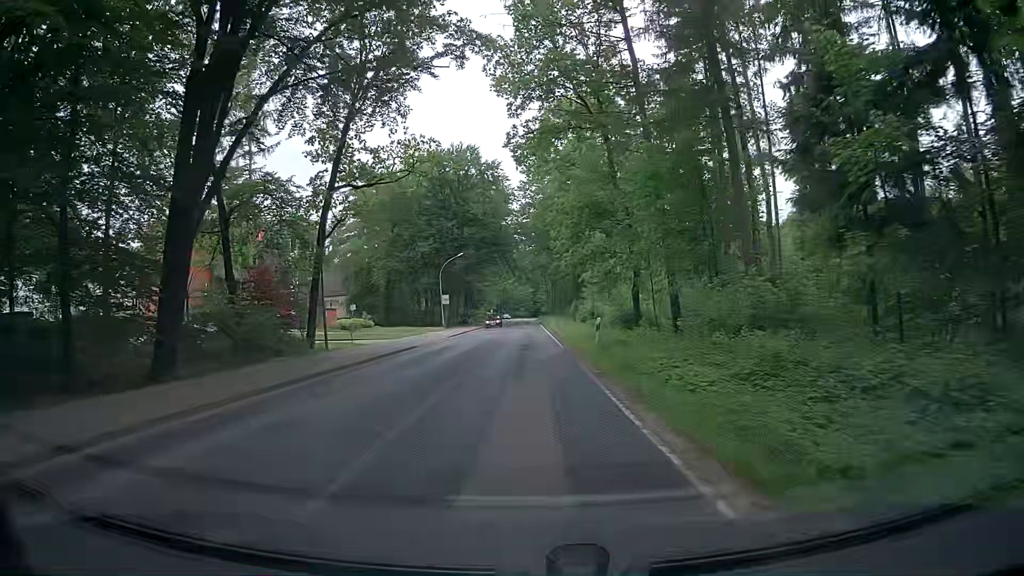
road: secondary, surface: asphalt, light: Day
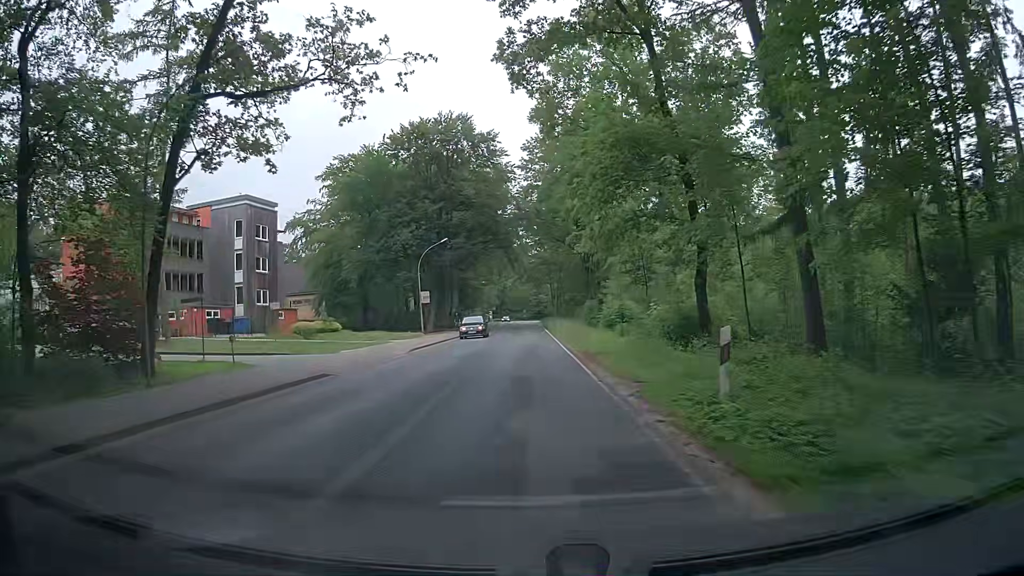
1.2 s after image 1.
(-0.2, +15.0) m; -1°
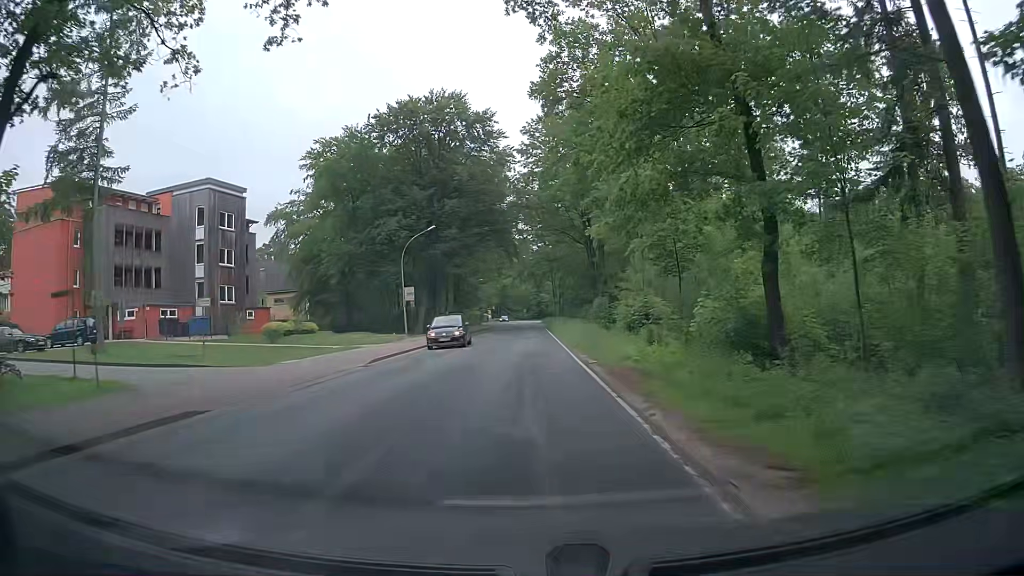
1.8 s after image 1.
(0.0, +7.5) m; 0°
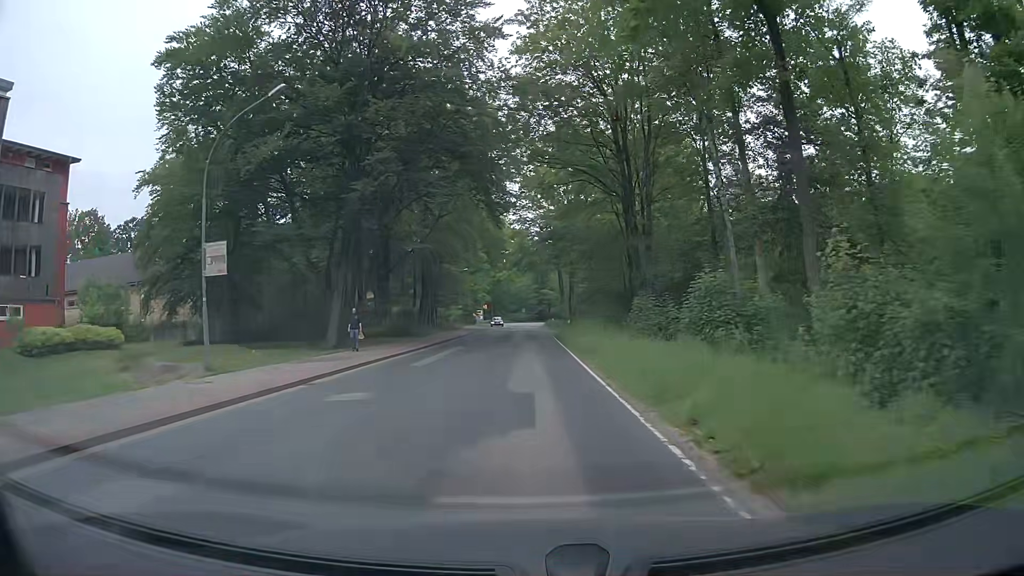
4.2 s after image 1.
(-0.2, +30.2) m; 0°
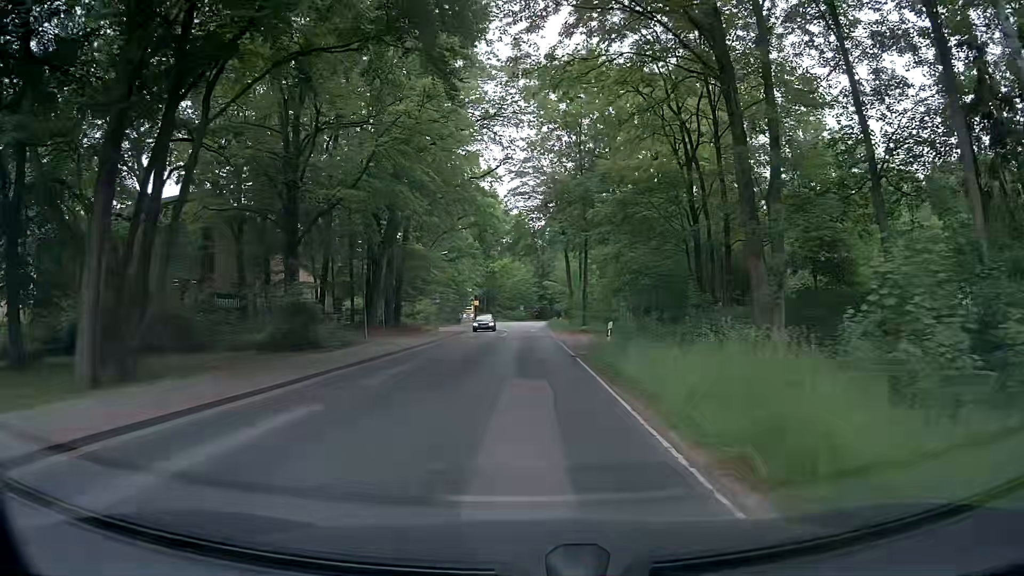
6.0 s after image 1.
(+0.1, +22.7) m; 0°
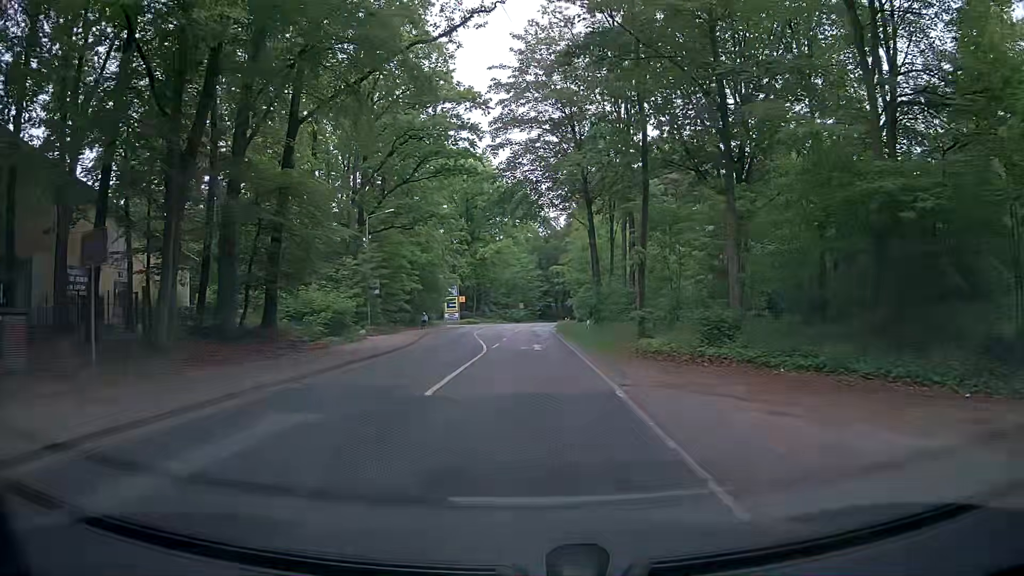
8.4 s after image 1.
(-0.1, +30.1) m; -1°
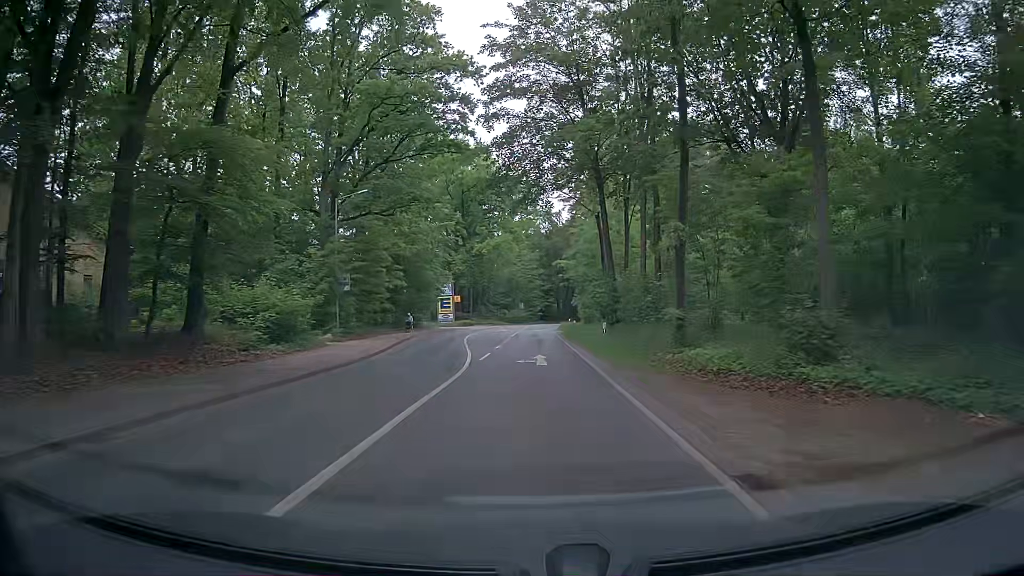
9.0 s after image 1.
(+0.2, +7.4) m; +1°
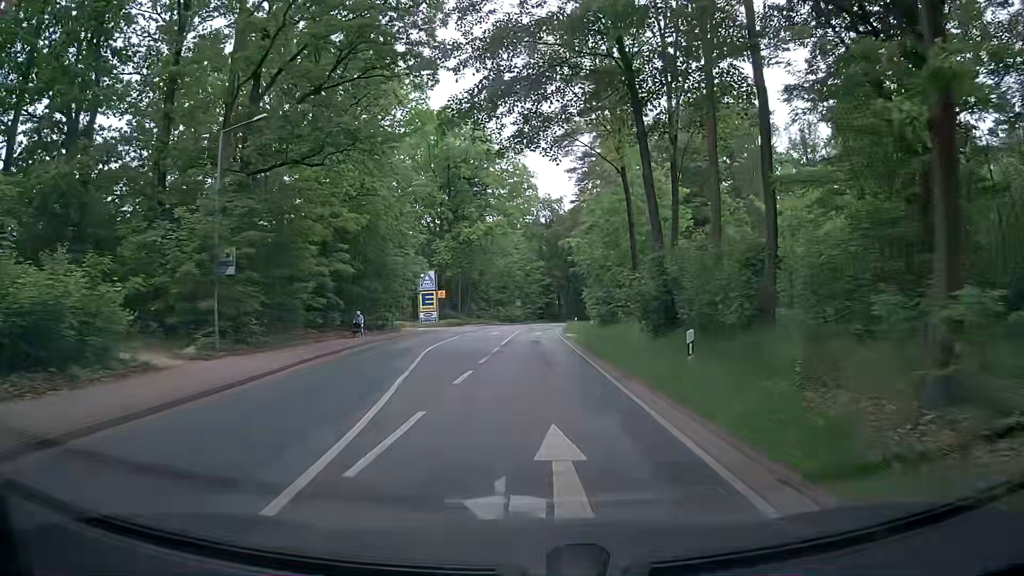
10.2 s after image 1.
(0.0, +14.8) m; -2°
(0, +10) (+1, +20) (+1, +30) (+2, +40) (+3, +50) (+3, +60) (+5, +70) (+6, +80) (+8, +89) (+11, +99) m
